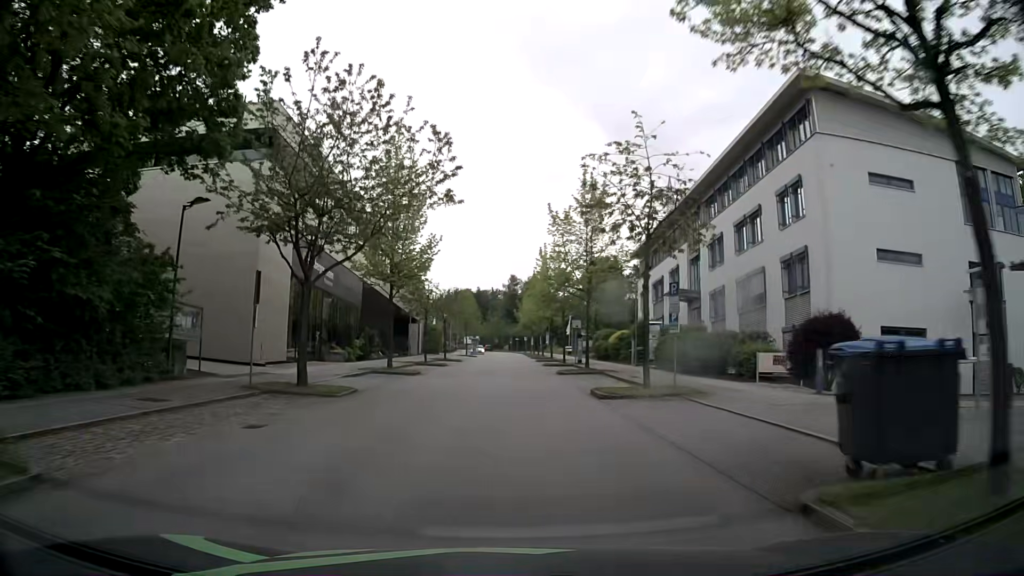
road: residential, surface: asphalt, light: Day
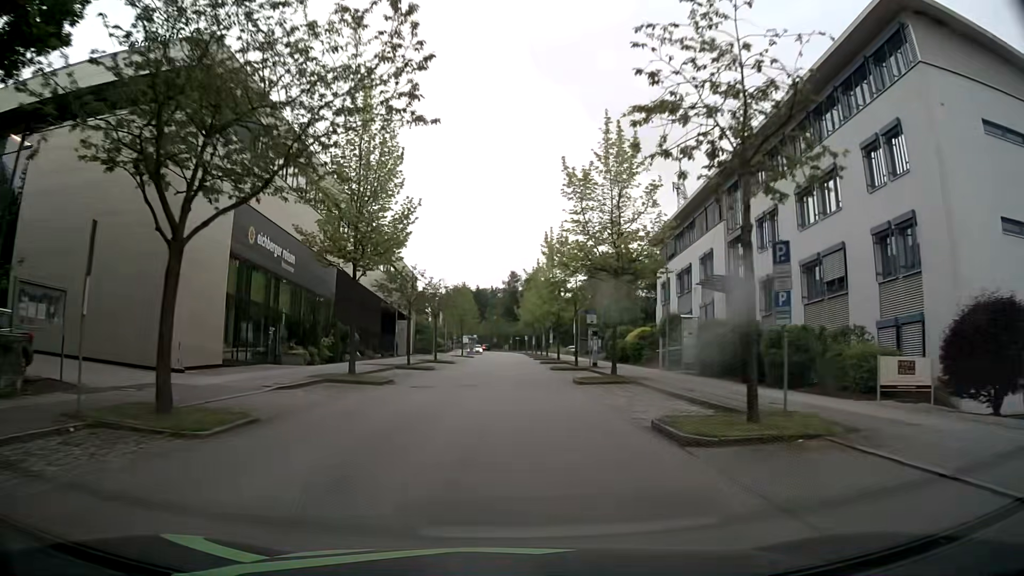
(0.0, +8.1) m; 0°
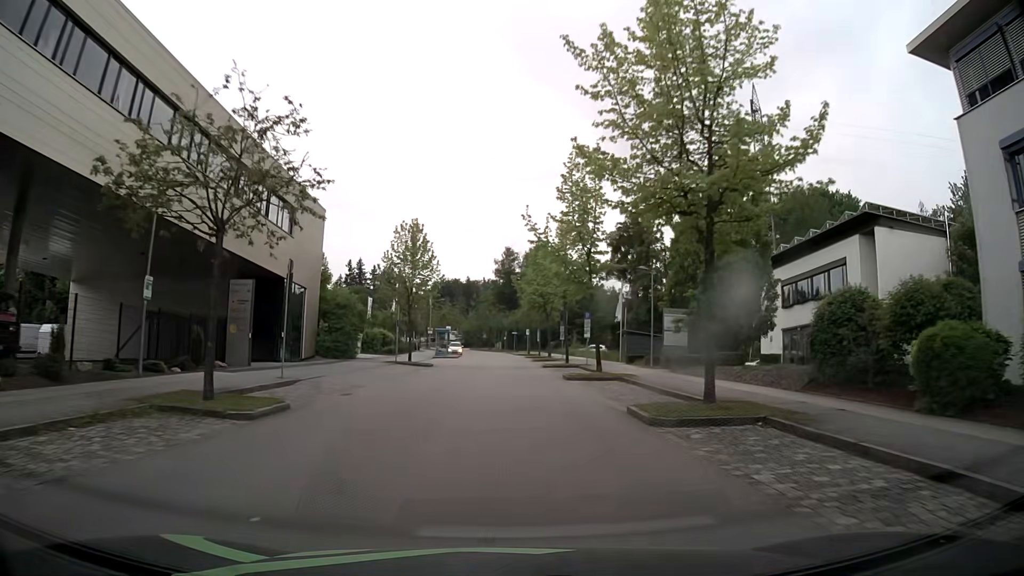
(+0.4, +40.2) m; +1°
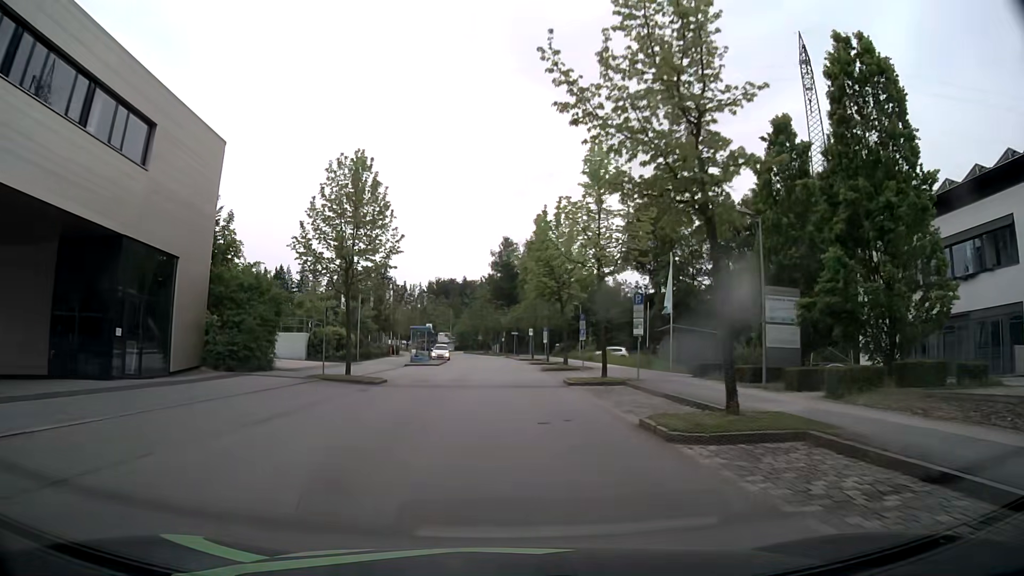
(+0.1, +15.9) m; +1°
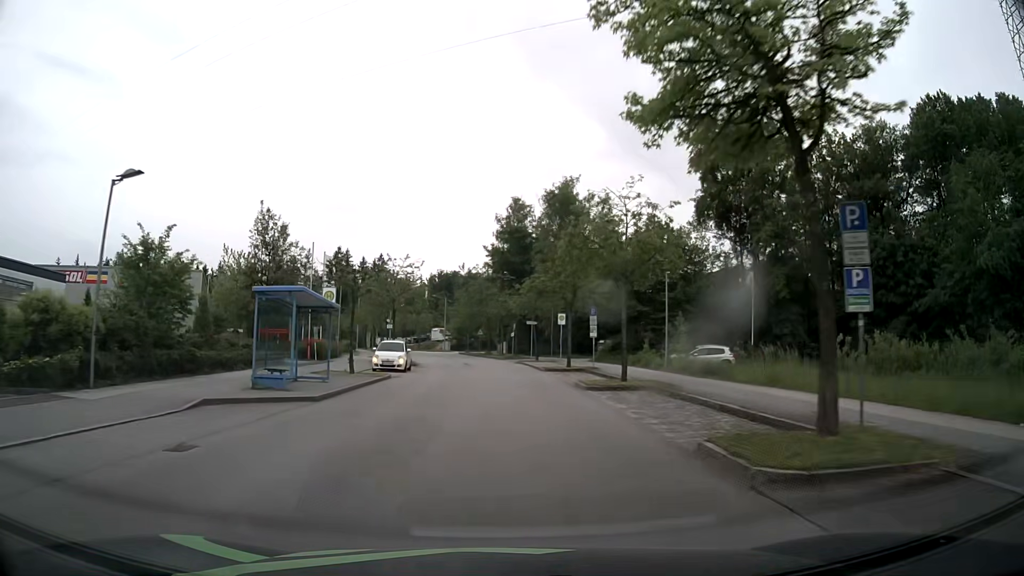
(-0.3, +31.5) m; -1°
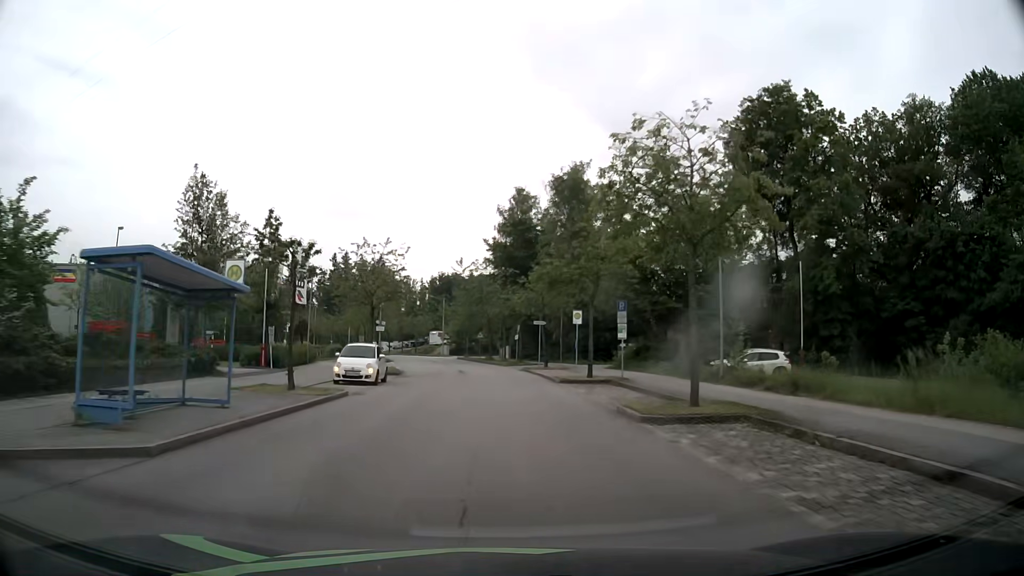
(0.0, +7.8) m; 0°
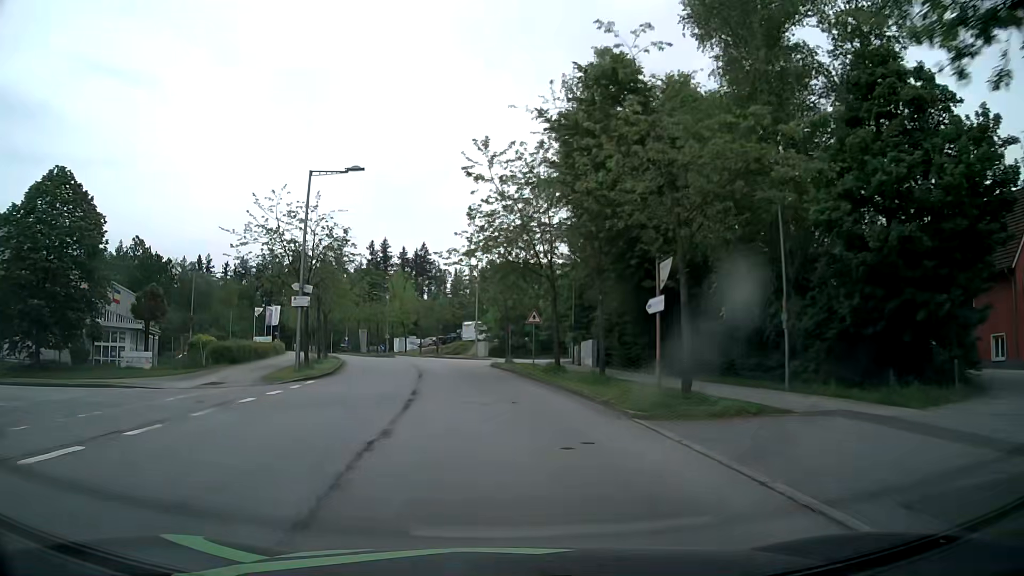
(-1.0, +39.3) m; -5°
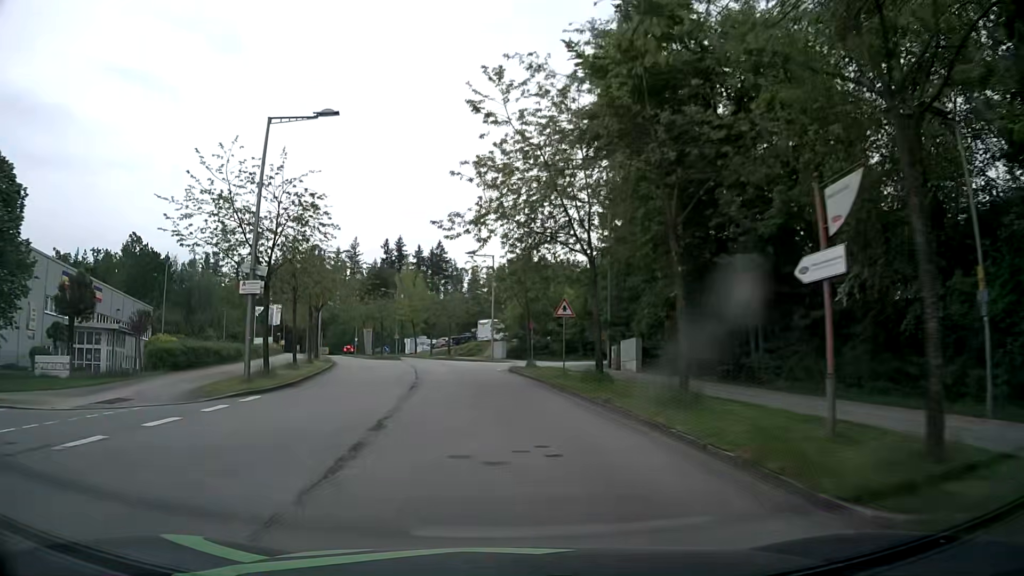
(-0.1, +7.9) m; -1°
(0, +10) (-1, +20) (-2, +30) (-3, +40) (-5, +50) (-7, +59) (-10, +69) (-14, +78) (-17, +88) (-21, +97) m
